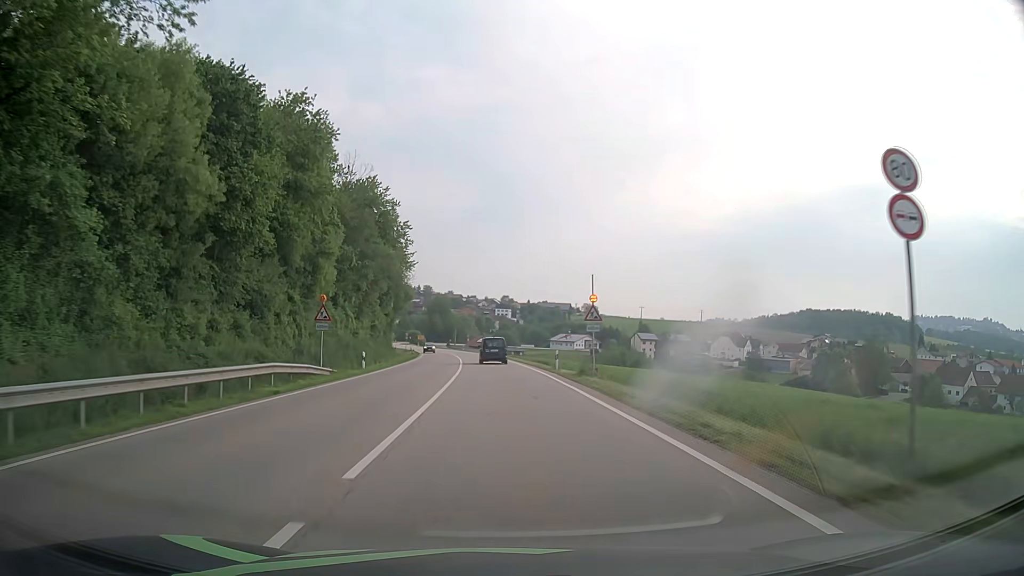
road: primary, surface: asphalt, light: Day
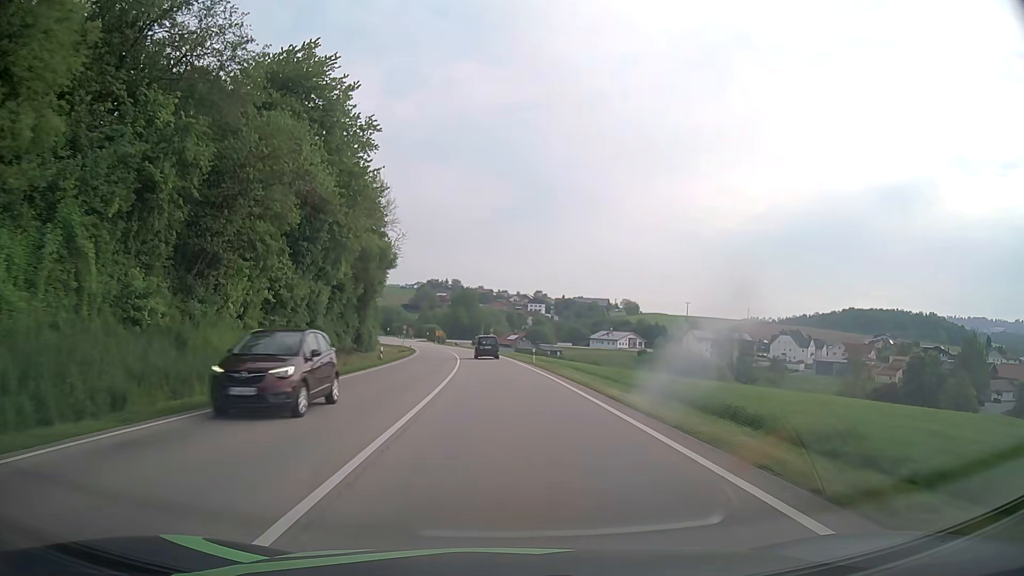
(-0.8, +37.8) m; -3°
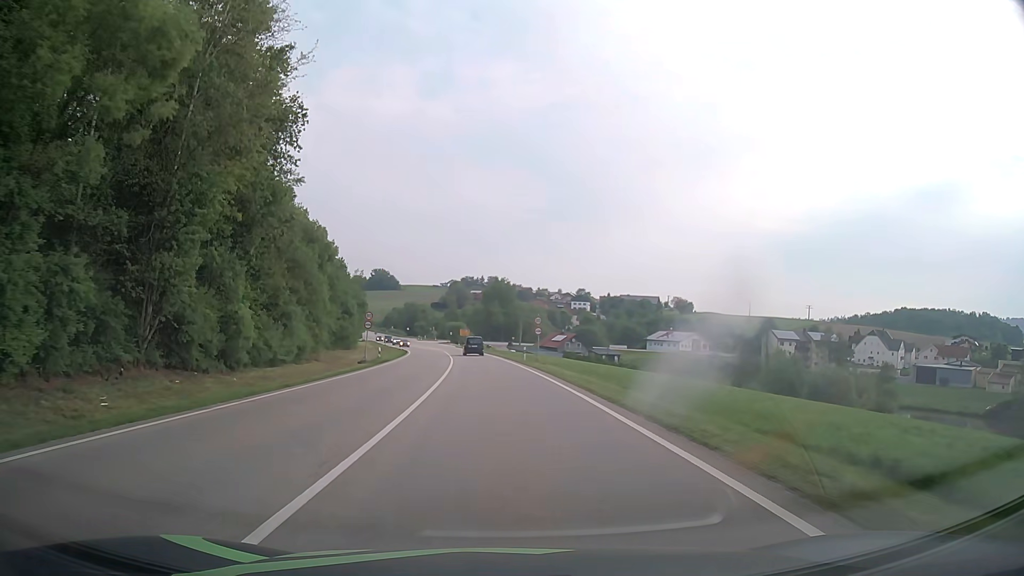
(-1.4, +43.9) m; -4°
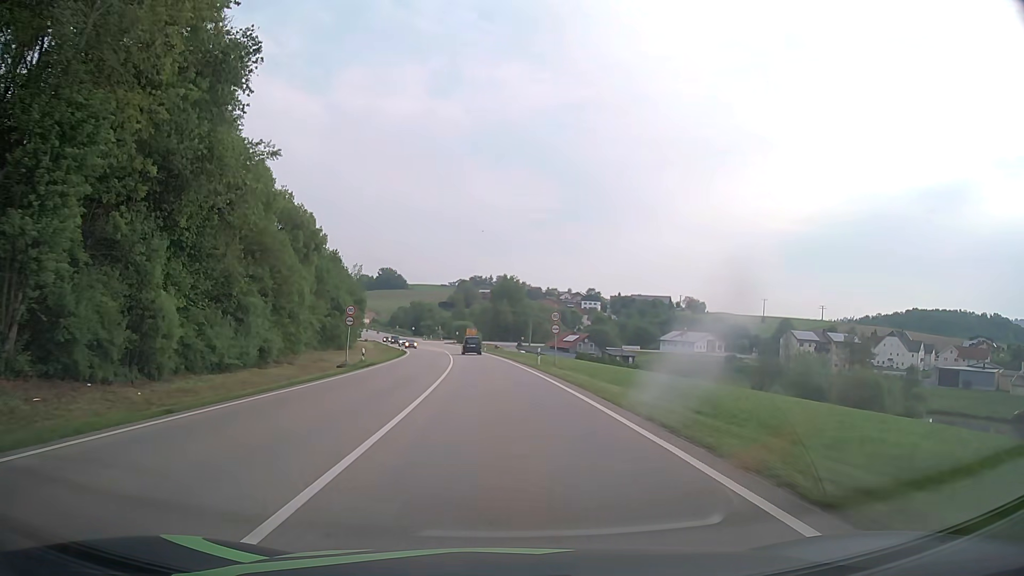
(0.0, +8.1) m; -1°
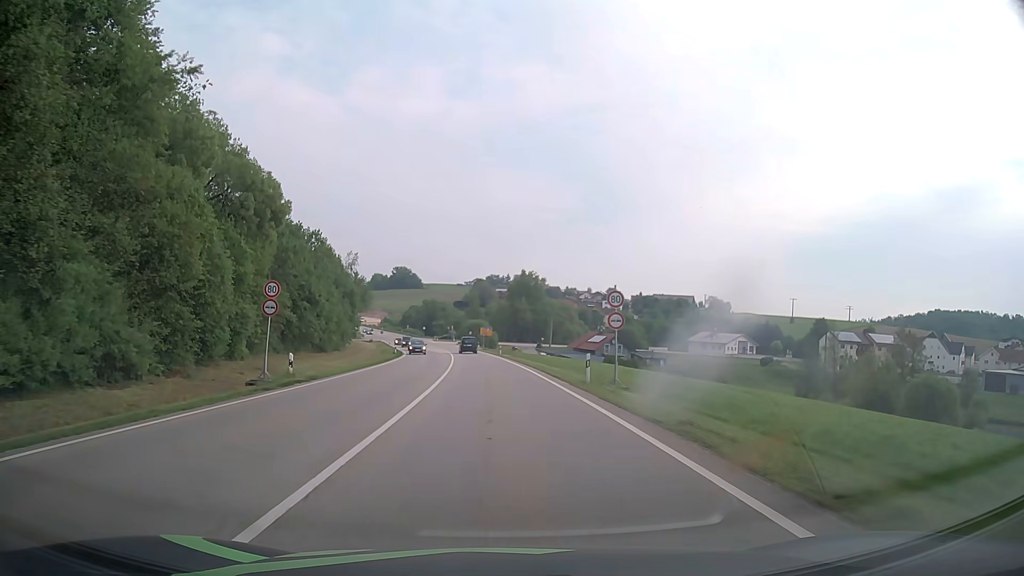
(-0.2, +15.9) m; -1°
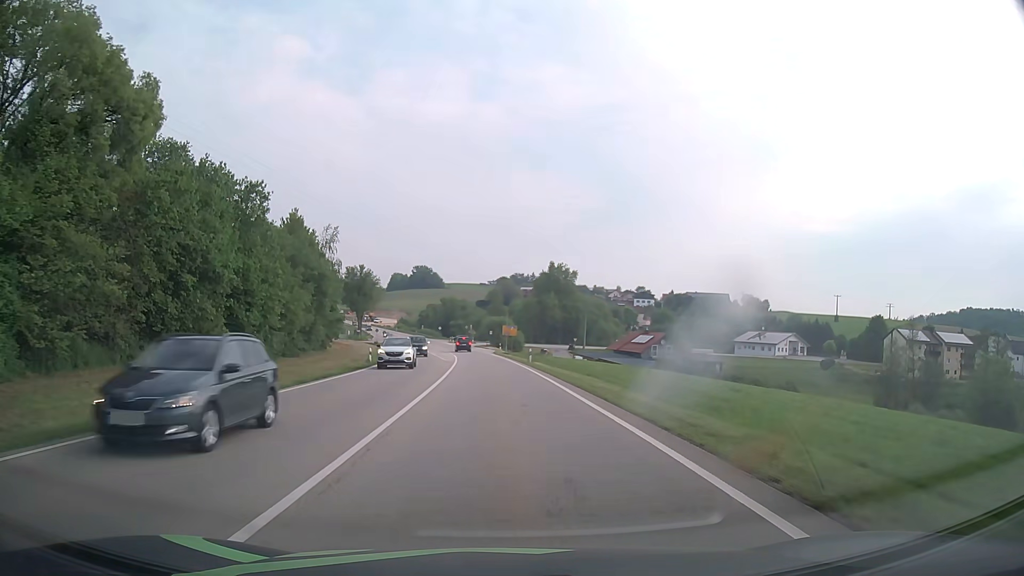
(-0.3, +23.5) m; -2°
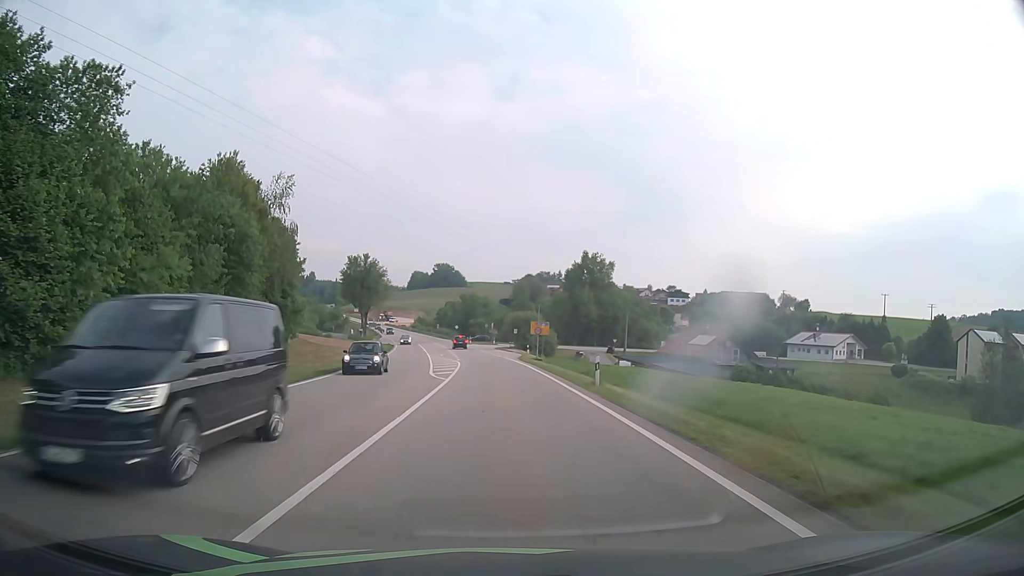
(-0.4, +23.2) m; -2°
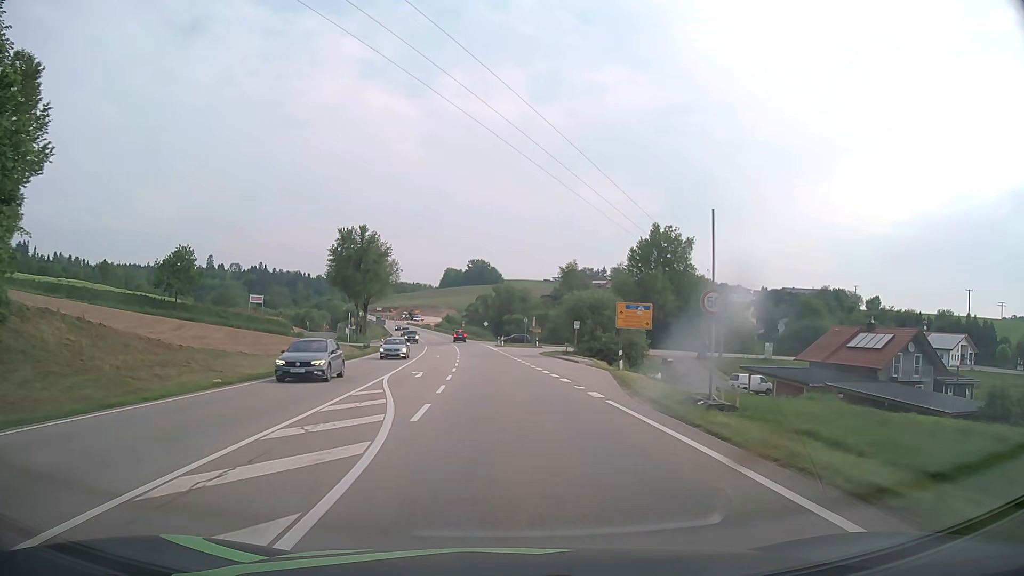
(-1.0, +38.4) m; -3°
